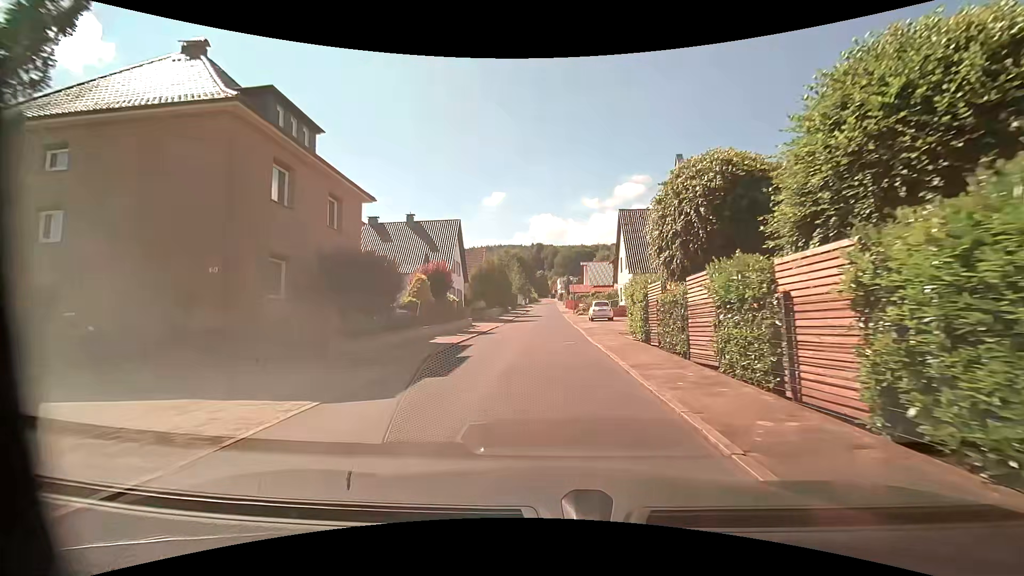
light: Day
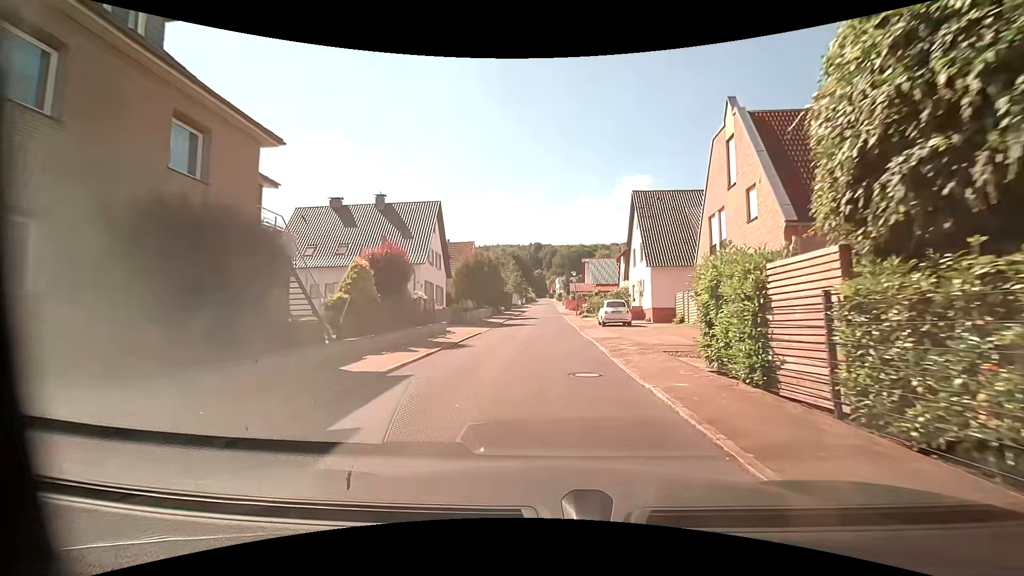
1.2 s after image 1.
(0.0, +8.5) m; +1°
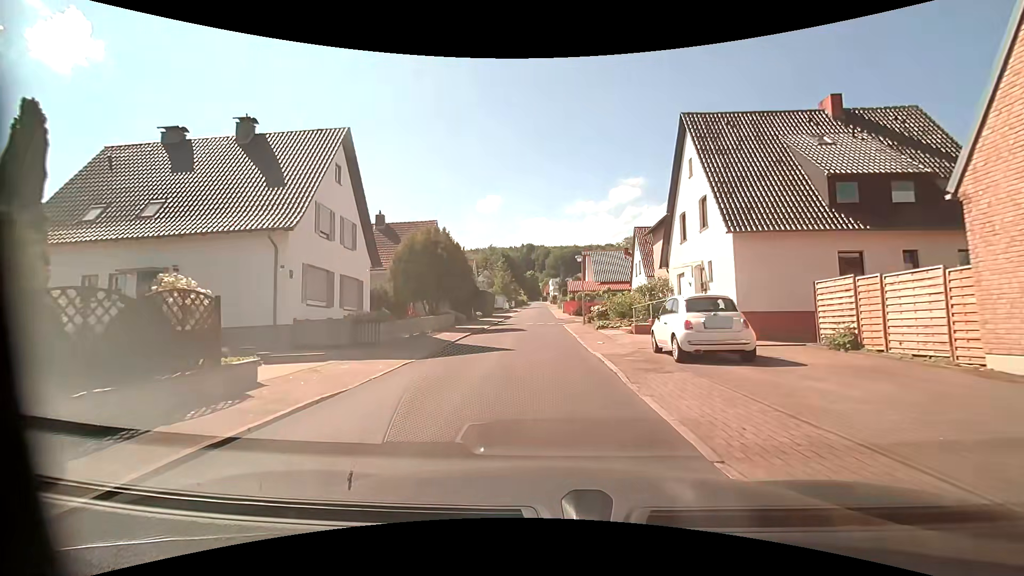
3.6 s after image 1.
(0.0, +17.3) m; 0°
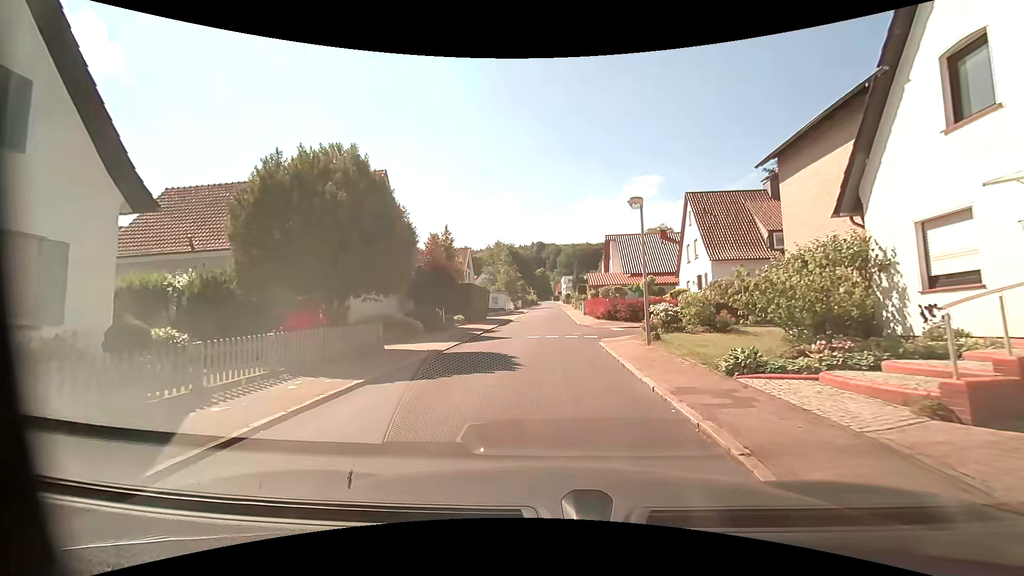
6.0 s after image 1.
(-0.1, +16.3) m; -1°
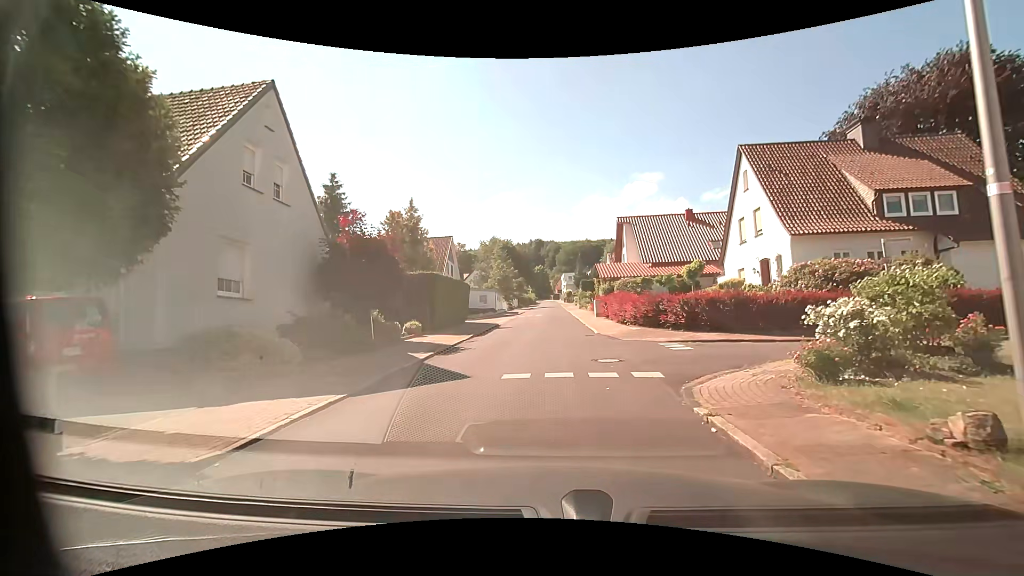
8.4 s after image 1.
(+0.1, +10.8) m; 0°
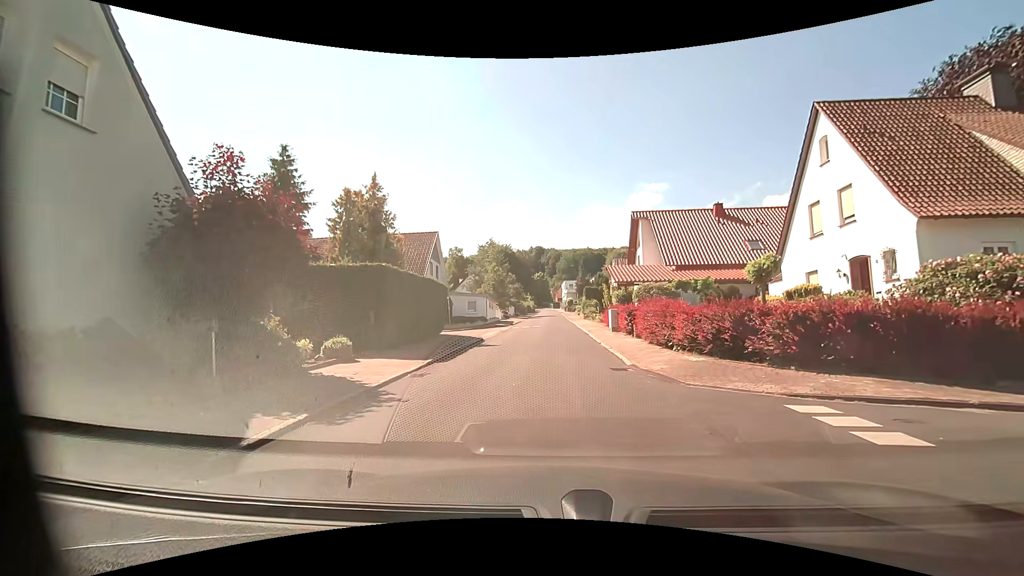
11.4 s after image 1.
(0.0, +7.6) m; -1°
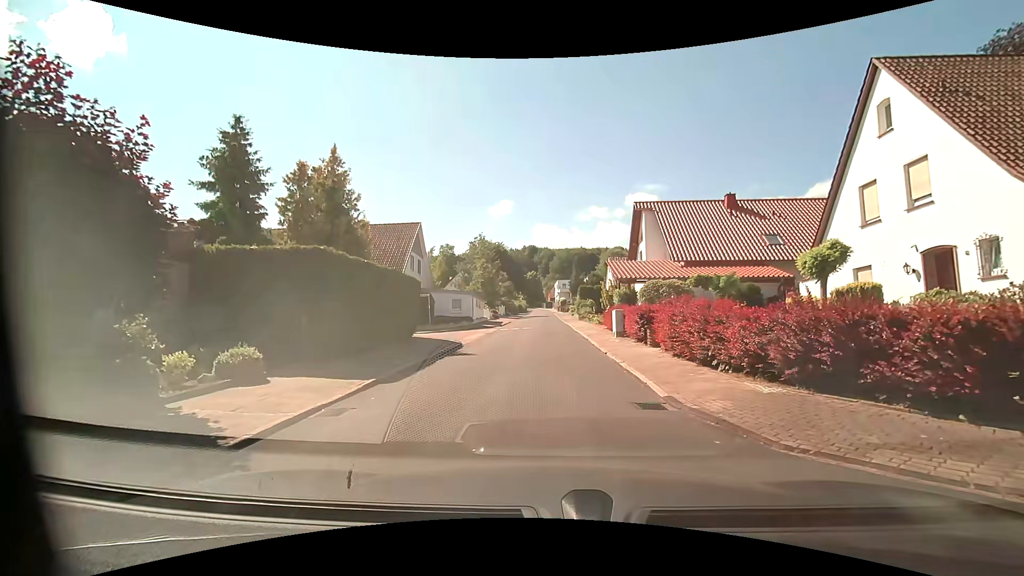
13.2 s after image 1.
(+0.1, +4.1) m; +3°
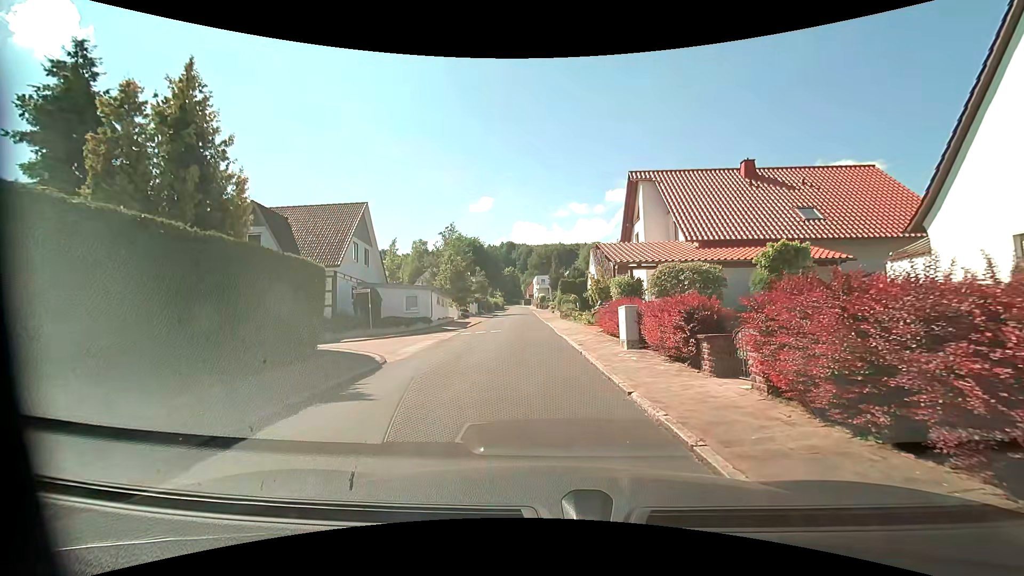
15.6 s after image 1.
(0.0, +7.5) m; +1°
